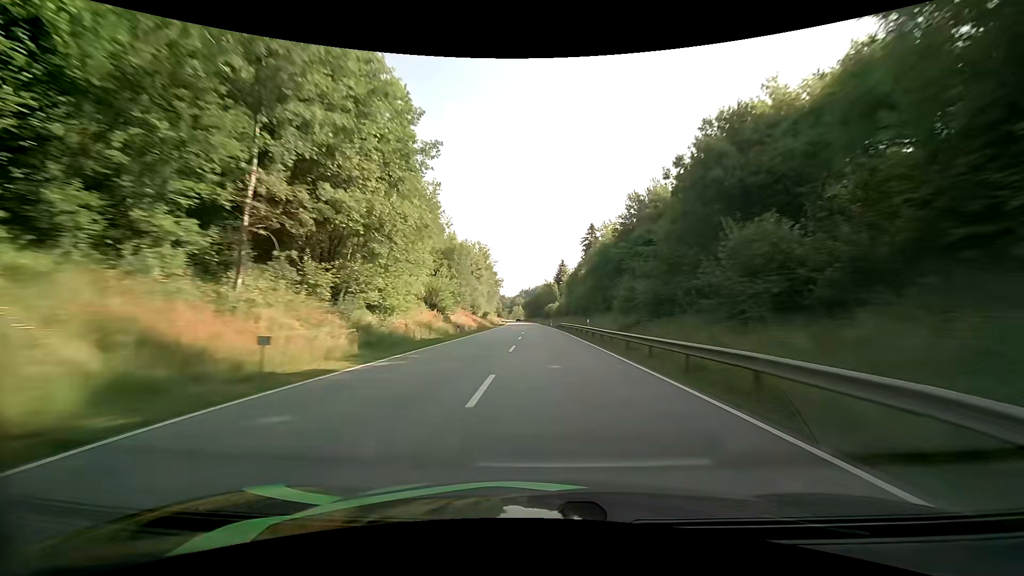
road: primary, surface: asphalt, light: Day
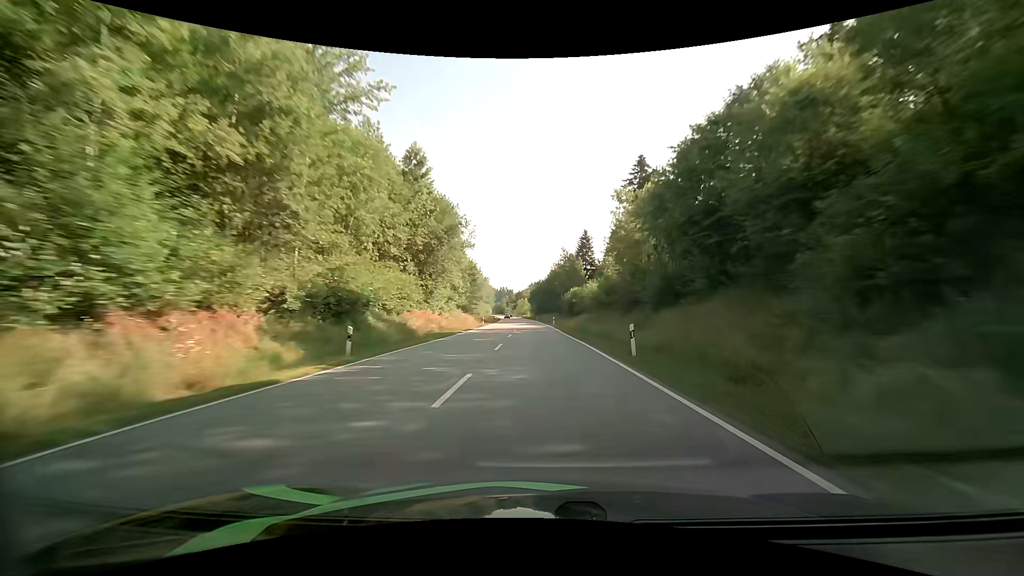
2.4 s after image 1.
(-0.5, +71.4) m; -1°
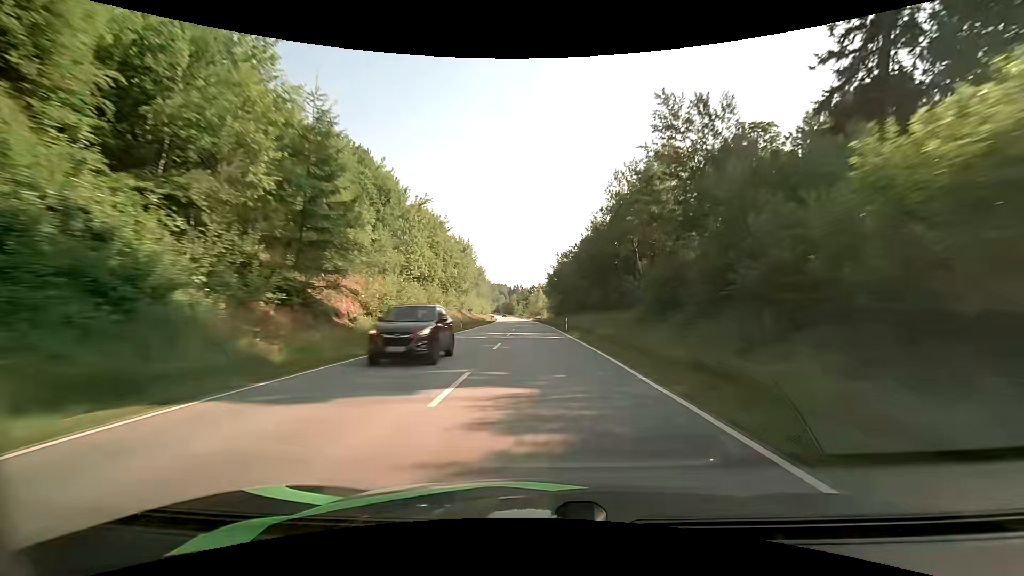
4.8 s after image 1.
(-1.4, +71.5) m; -2°
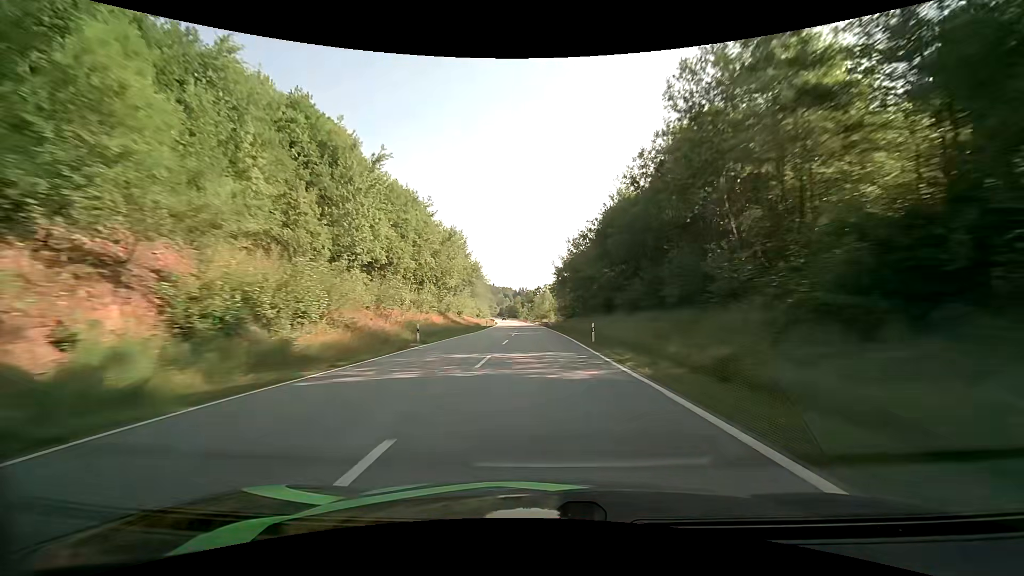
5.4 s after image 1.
(-0.1, +17.8) m; -1°
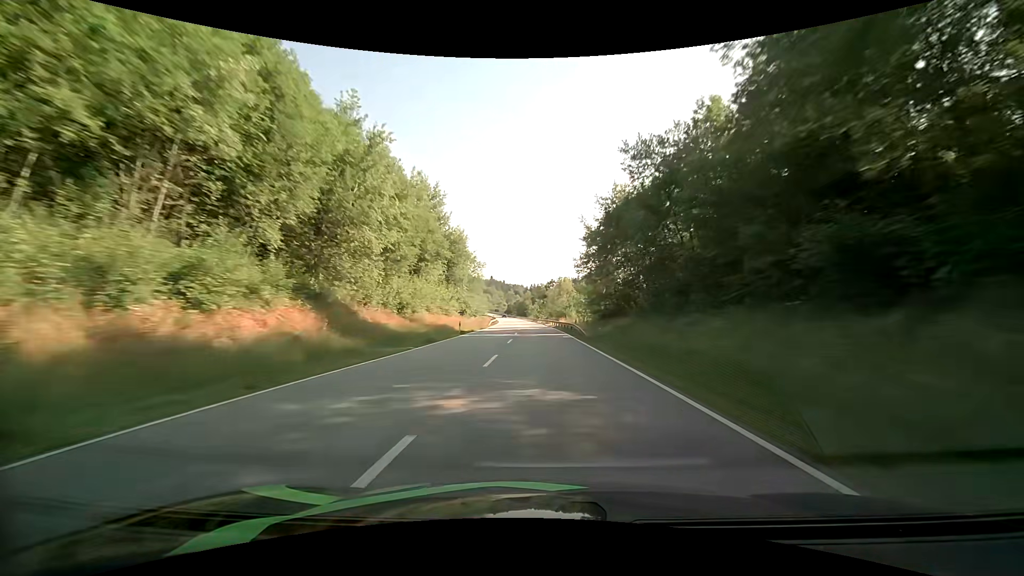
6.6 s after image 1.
(-0.5, +35.6) m; -2°
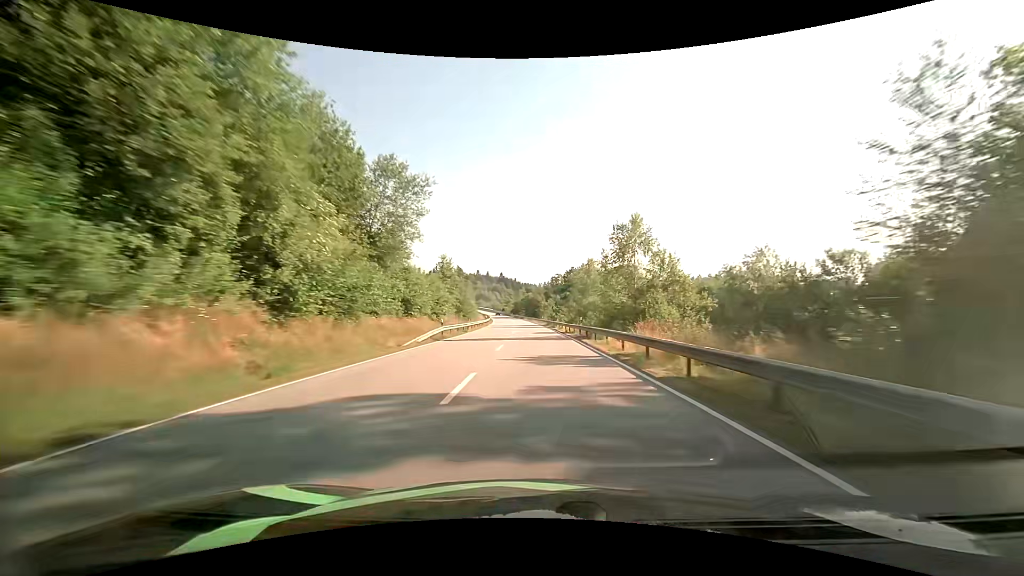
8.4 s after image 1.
(-0.6, +53.5) m; -1°
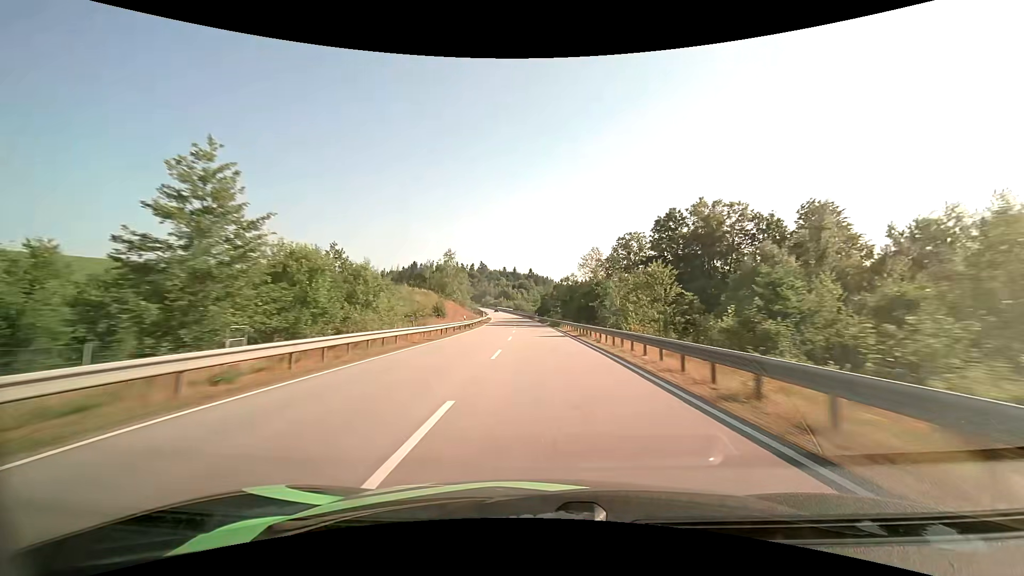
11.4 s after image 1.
(-3.2, +86.9) m; -4°
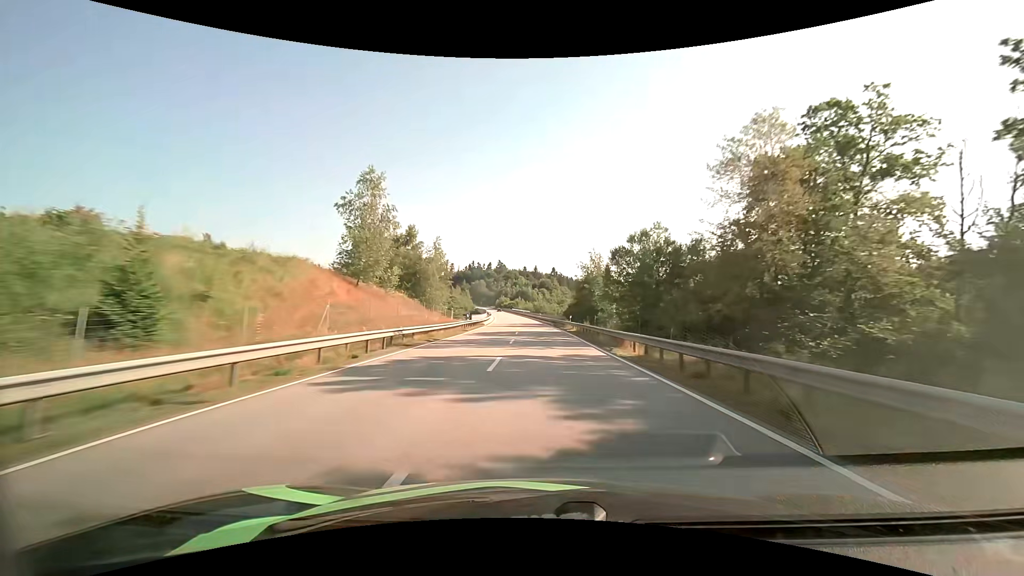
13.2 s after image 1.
(-1.2, +51.1) m; -3°
(0, +10) (0, +20) (0, +30) (0, +40) (-1, +50) (-1, +60) (-2, +70) (-2, +80) (-3, +90) (-3, +100) m
